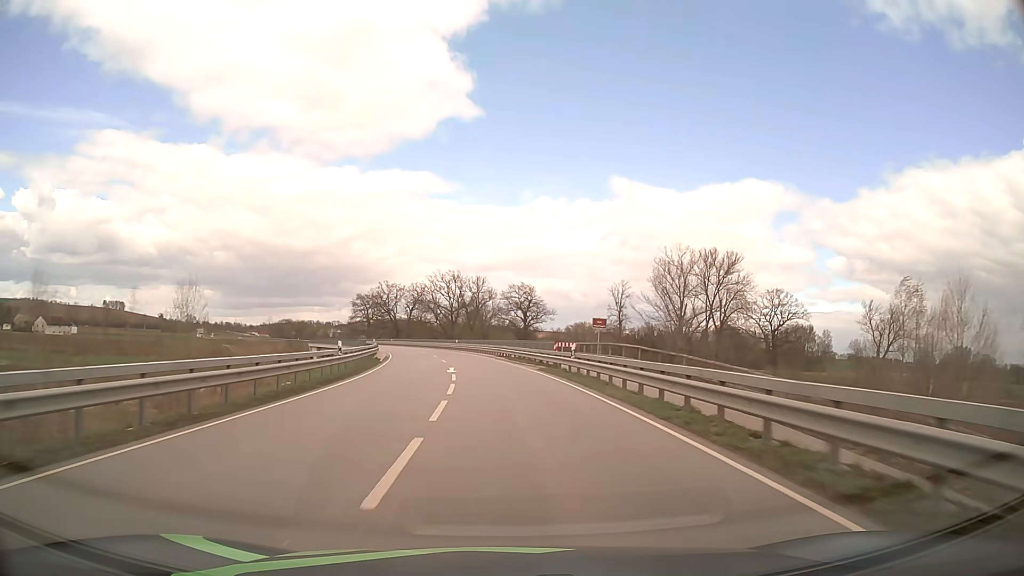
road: secondary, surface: asphalt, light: Day
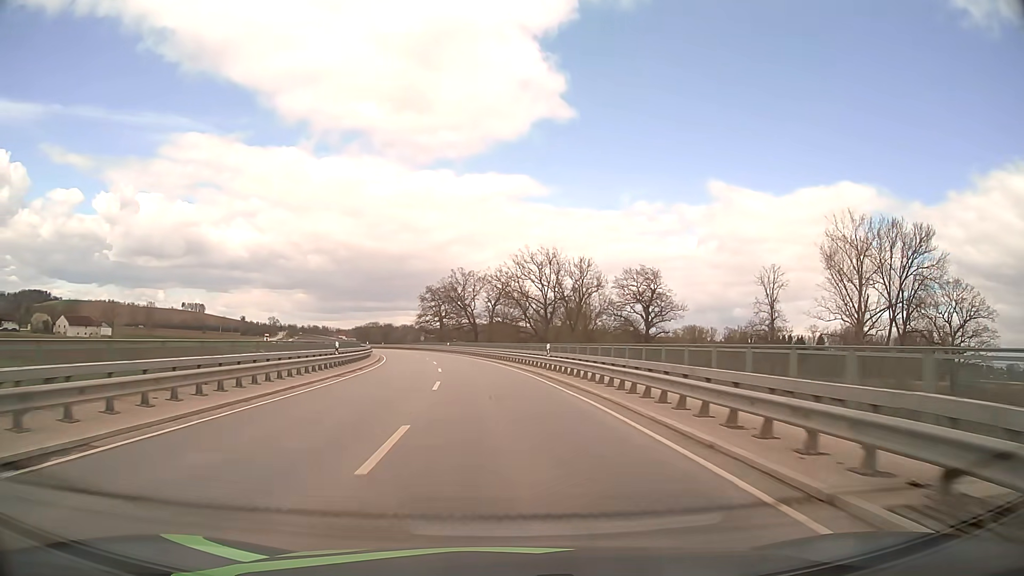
(-2.9, +47.7) m; -8°
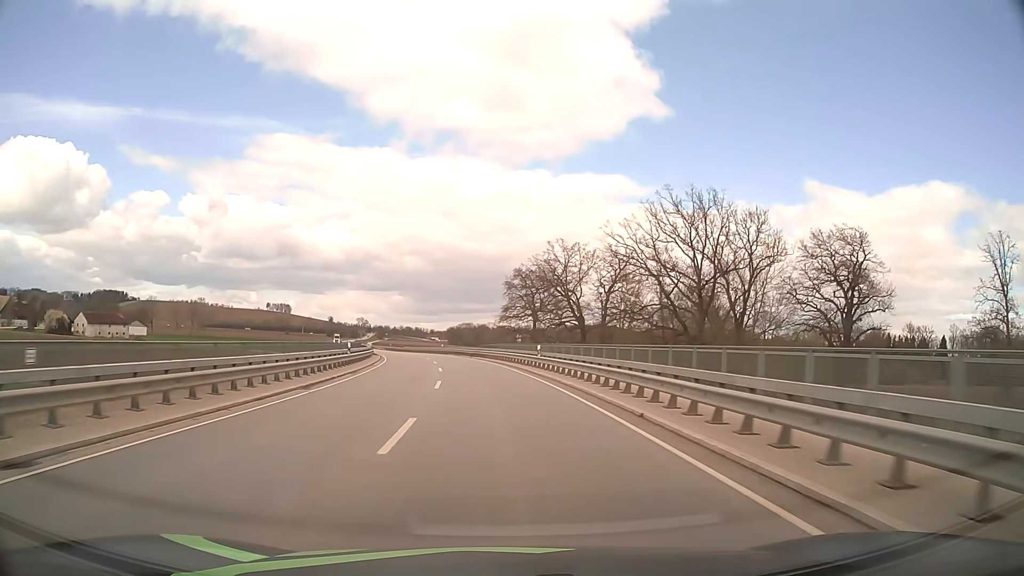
(-3.6, +46.9) m; -8°
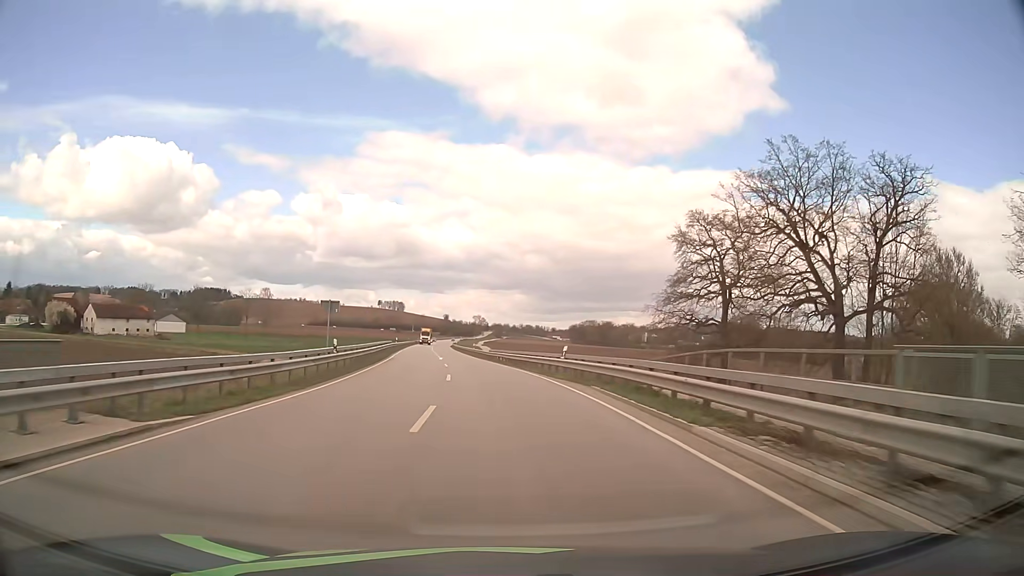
(-5.4, +58.2) m; -10°
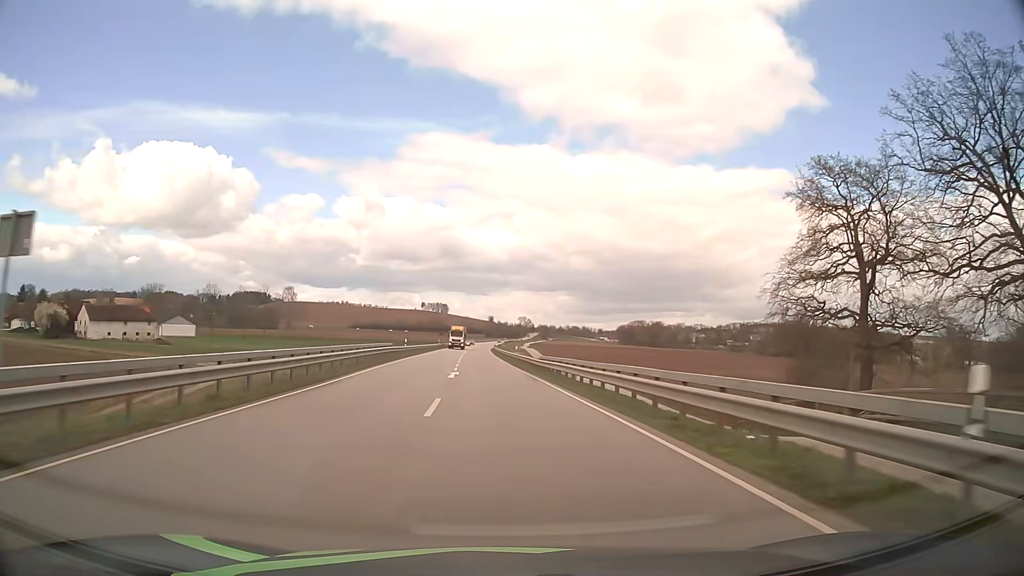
(-0.7, +23.5) m; -4°
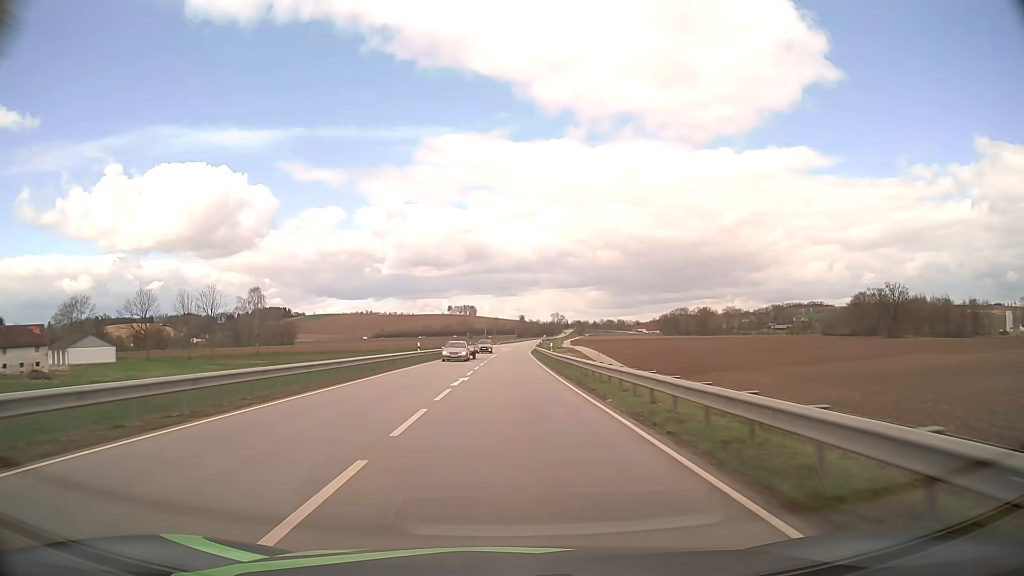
(-2.4, +59.4) m; -3°
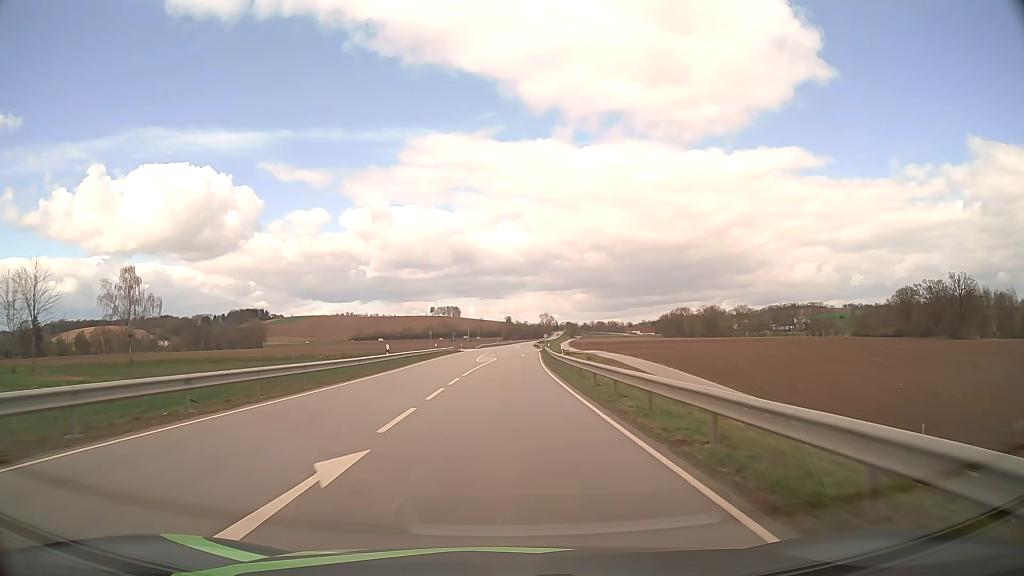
(+0.3, +60.4) m; +1°
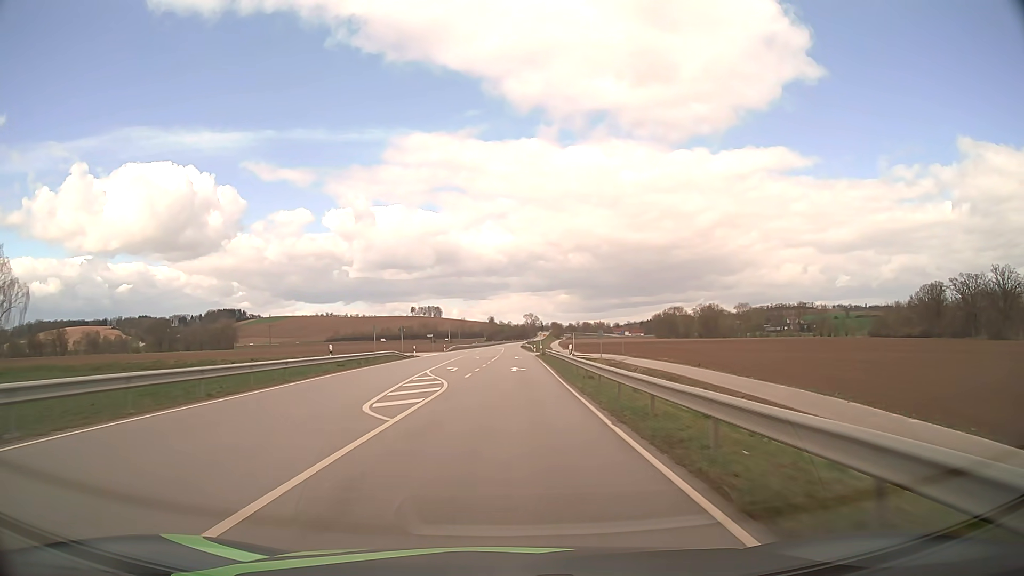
(+0.4, +36.8) m; +1°
(0, +10) (0, +20) (0, +30) (0, +40) (+1, +50) (+1, +60) (+1, +70) (+1, +80) (+1, +90) (+1, +100) m
